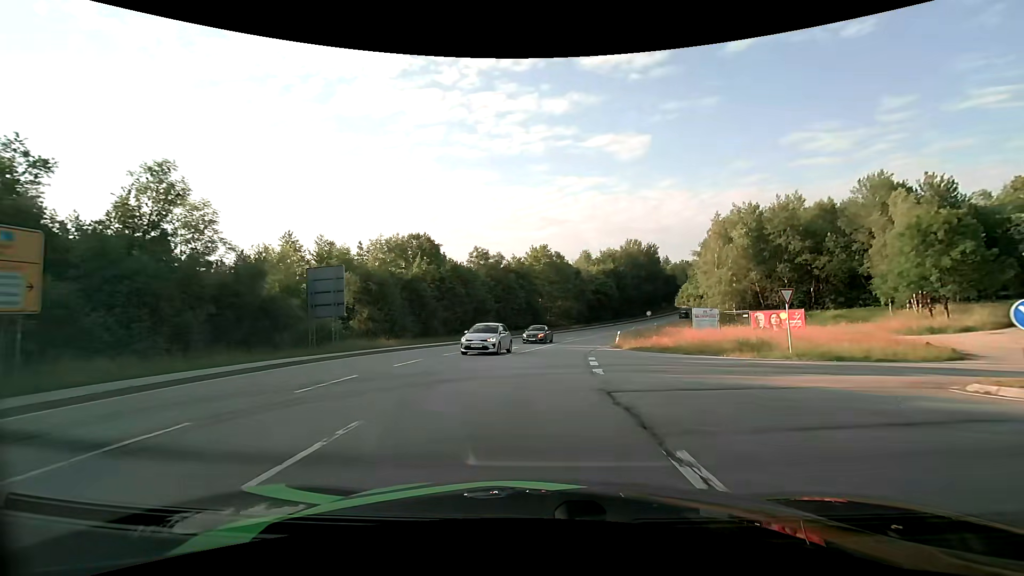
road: primary_link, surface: asphalt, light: Day
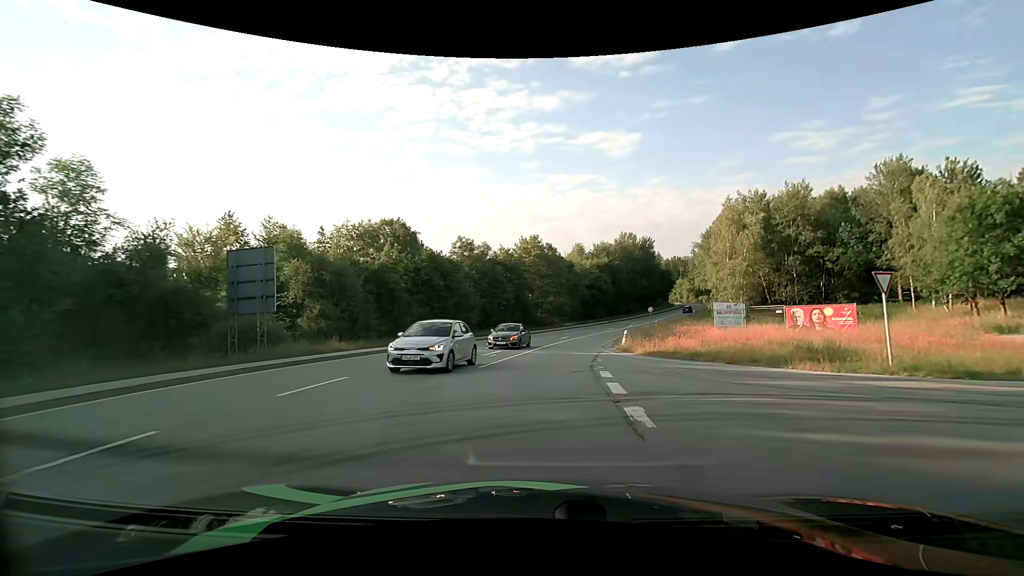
(0.0, +6.7) m; +1°
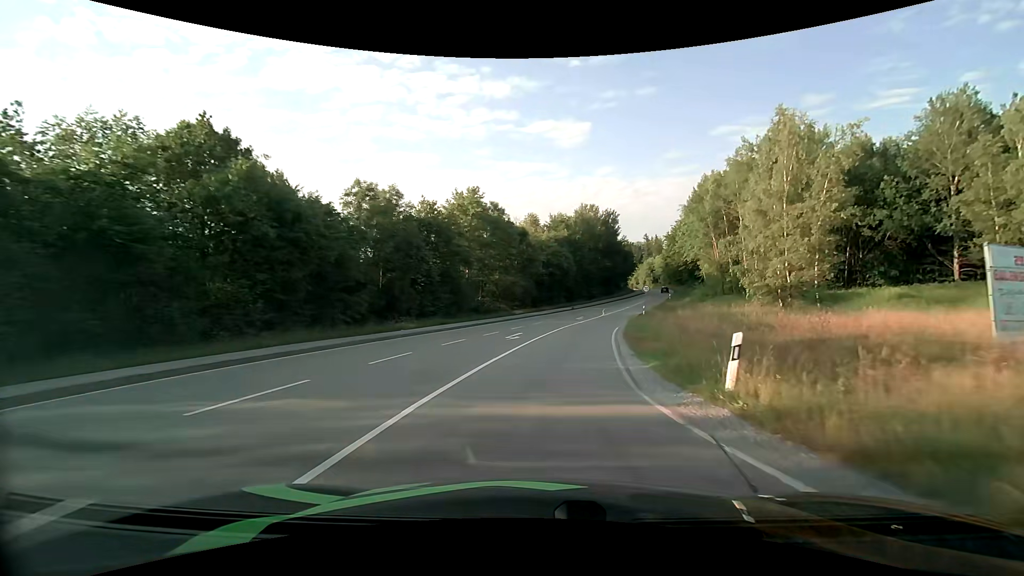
(+0.8, +21.7) m; +5°
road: secondary
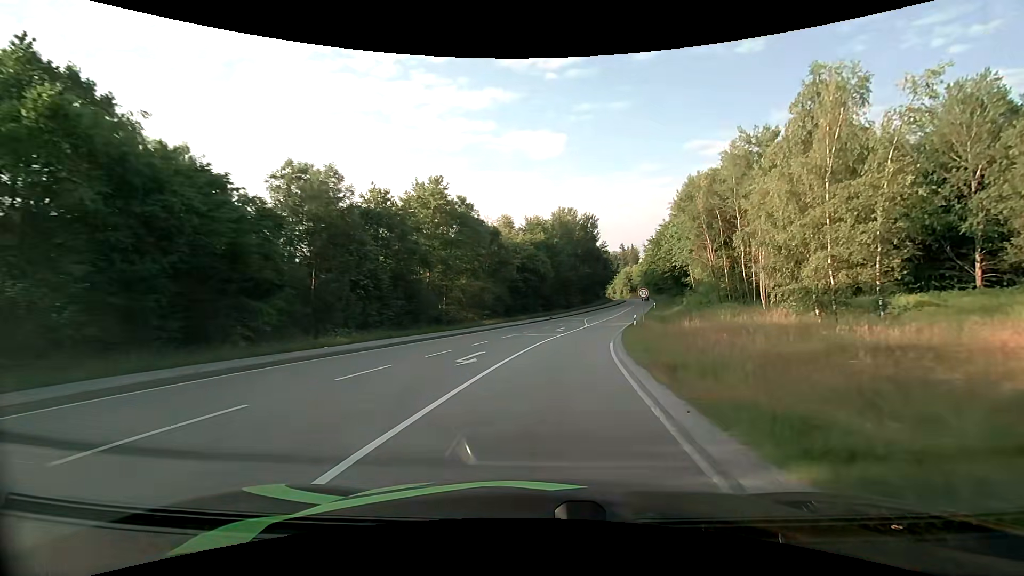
(+0.2, +7.8) m; +3°
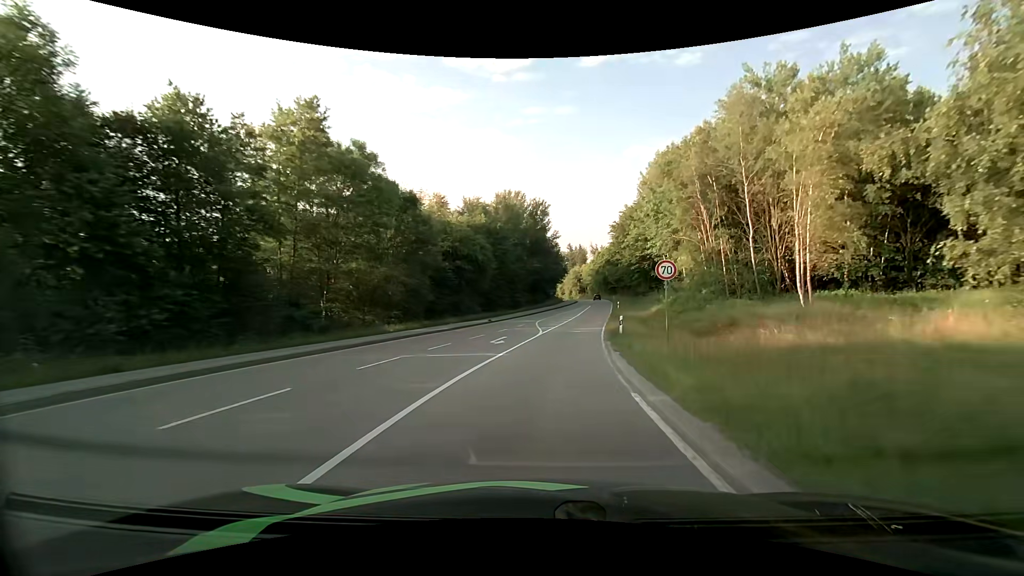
(+0.9, +16.3) m; +6°
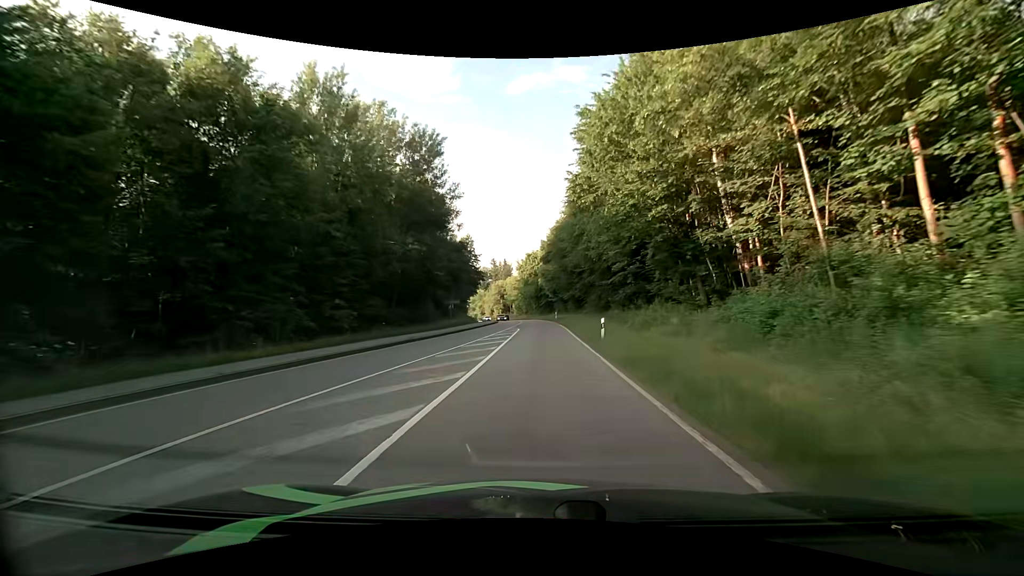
(+4.1, +44.3) m; +9°
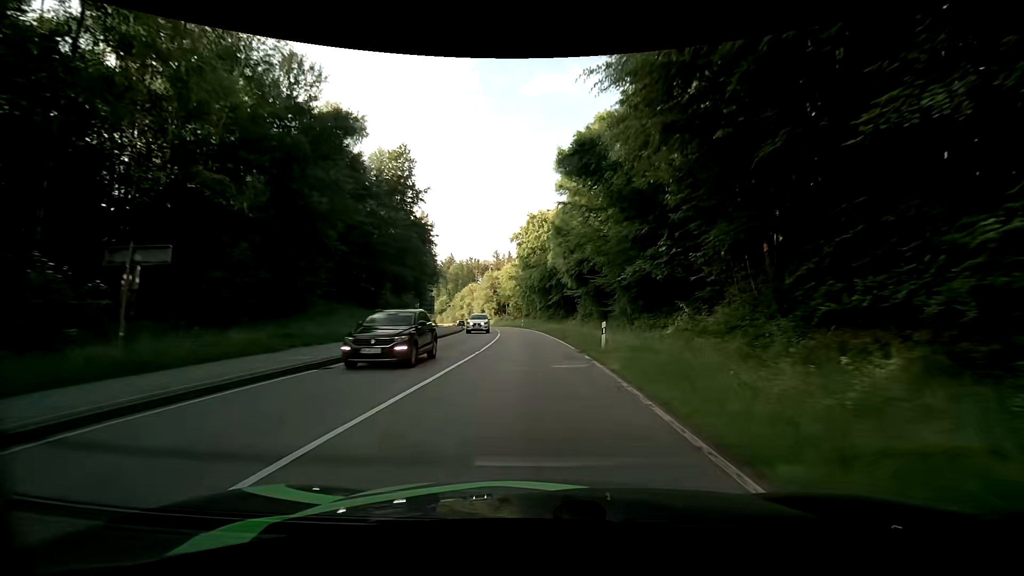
(+0.3, +46.4) m; -1°
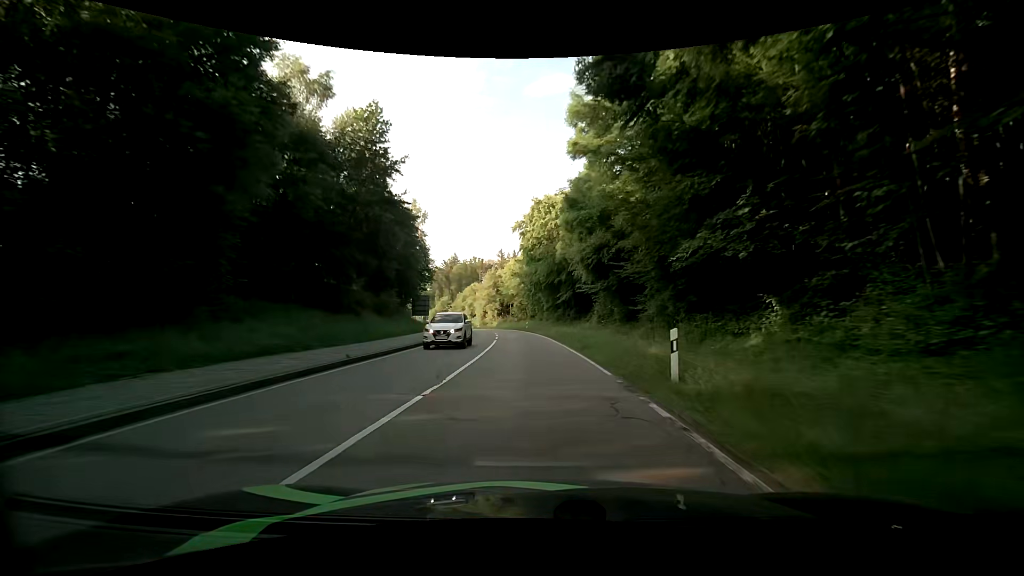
(-0.1, +8.6) m; -1°
(0, +10) (0, +20) (-1, +30) (-2, +40) (-3, +50) (-4, +60) (-6, +70) (-8, +79) (-10, +89) (-13, +99) m
